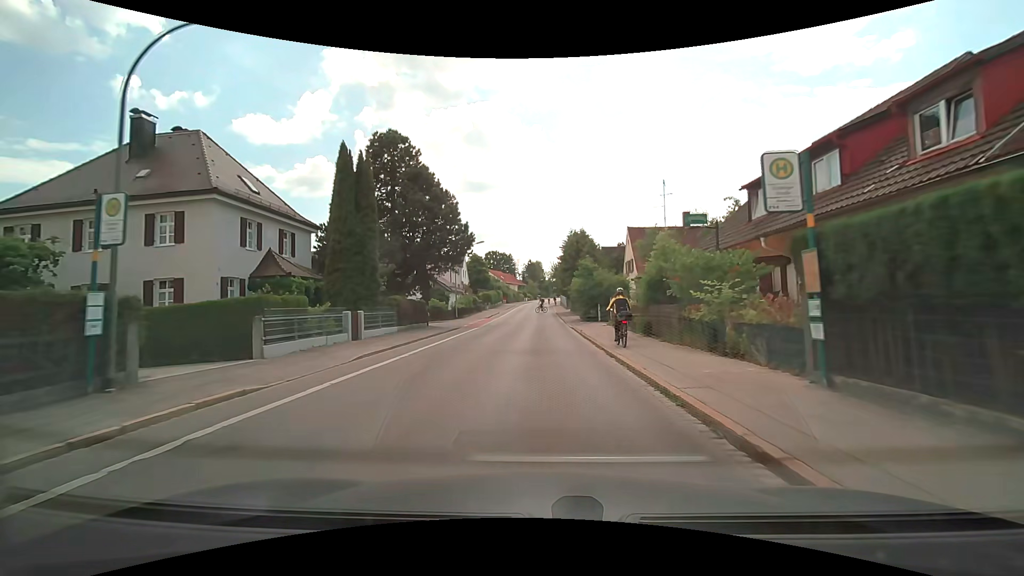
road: tertiary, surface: asphalt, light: Day
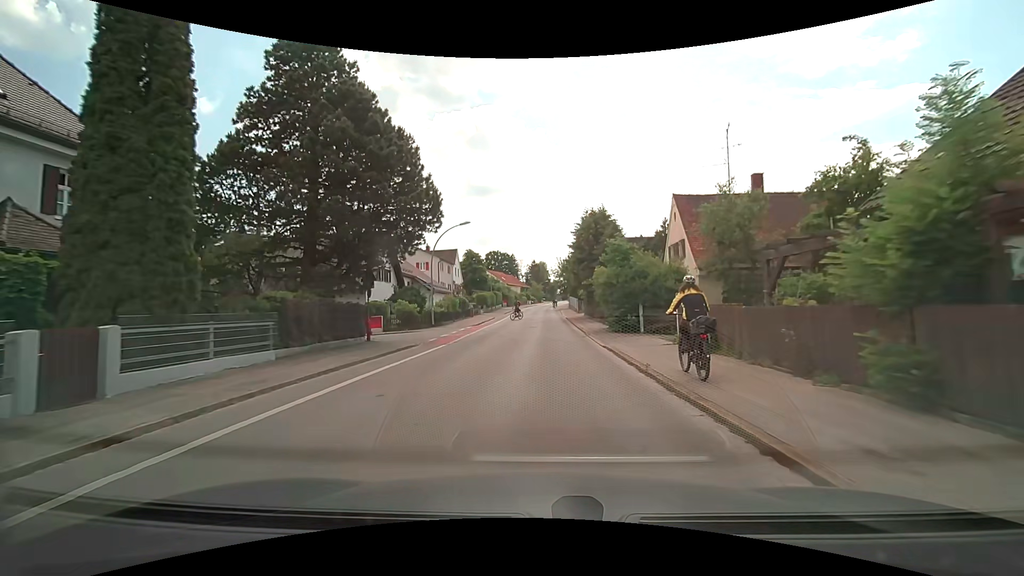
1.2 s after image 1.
(0.0, +13.5) m; 0°
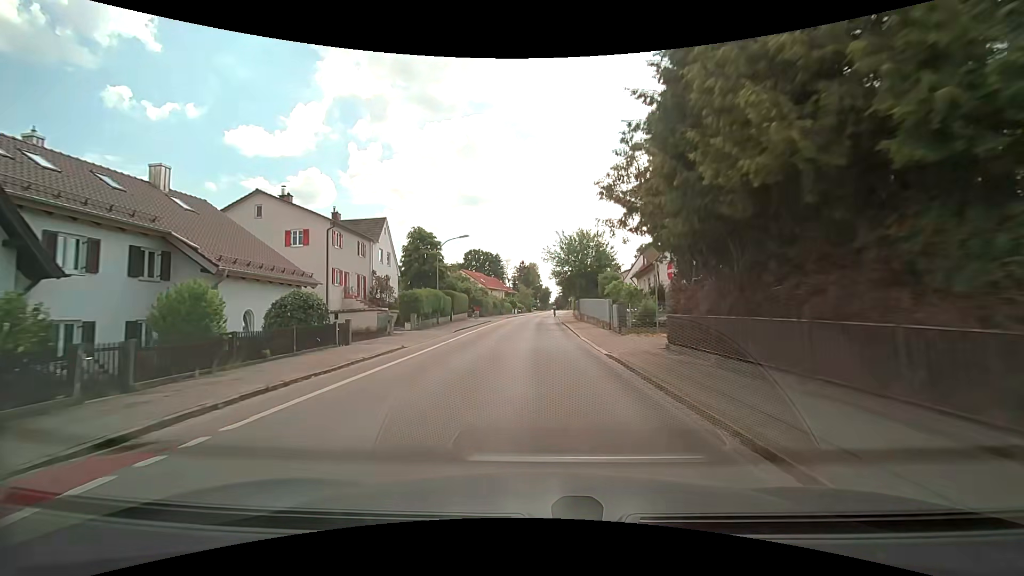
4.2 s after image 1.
(+0.3, +34.5) m; +1°
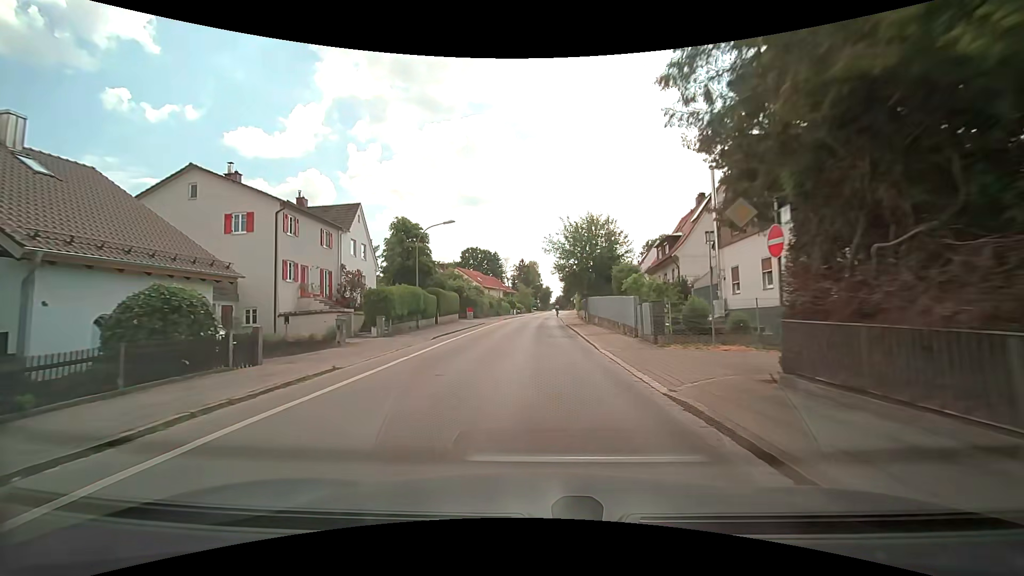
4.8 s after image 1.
(0.0, +7.0) m; -1°
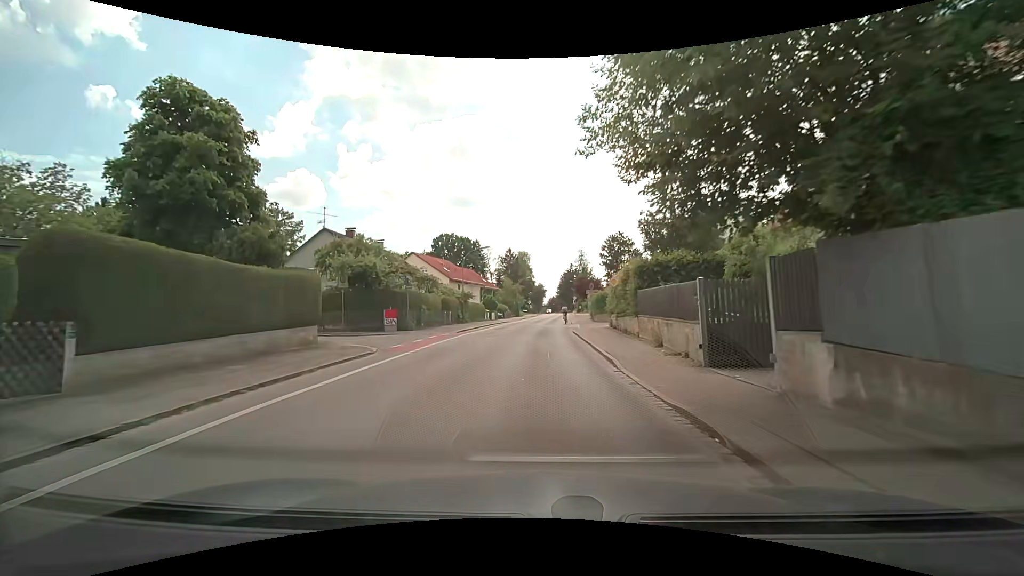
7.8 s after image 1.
(+0.2, +31.8) m; +1°
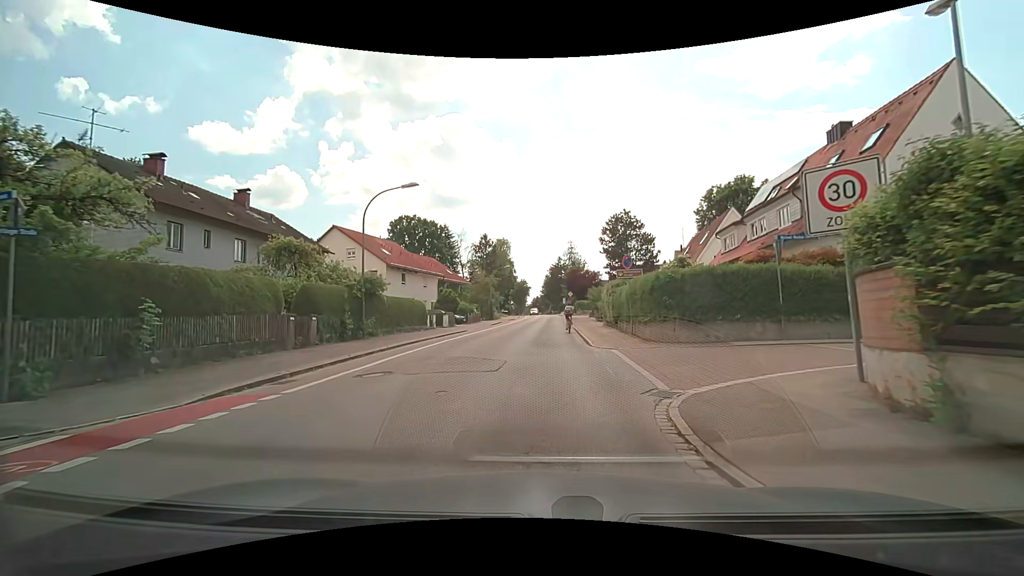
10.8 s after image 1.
(+0.4, +23.9) m; +1°
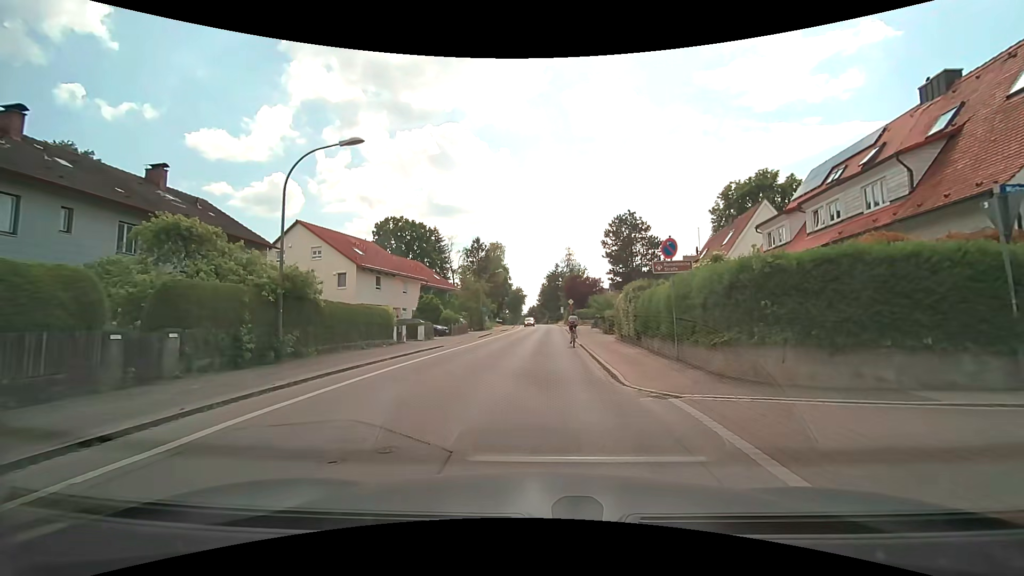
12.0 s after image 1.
(+0.1, +7.2) m; 0°
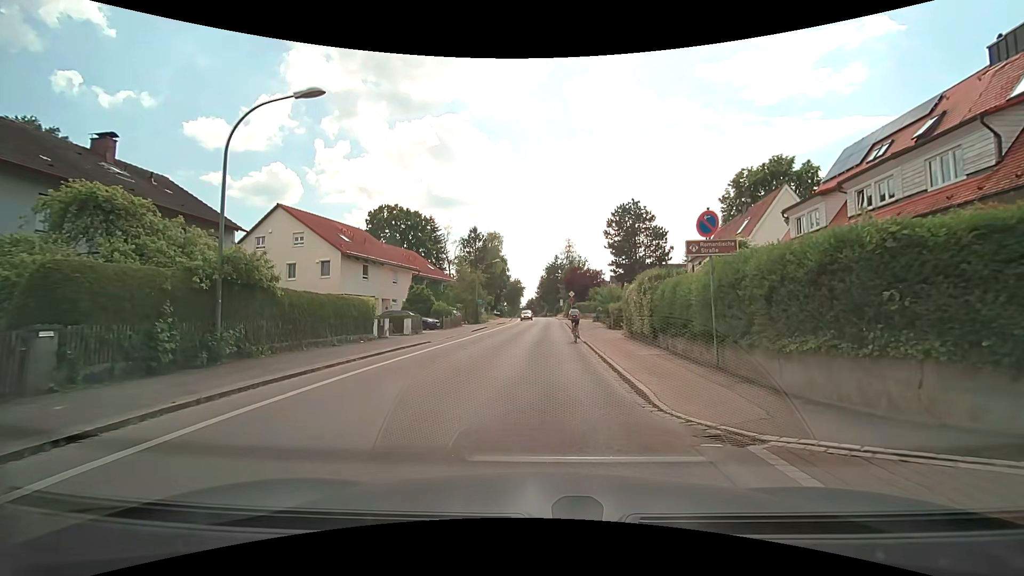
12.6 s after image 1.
(0.0, +3.1) m; +1°
(0, +10) (+1, +20) (+1, +30) (0, +40) (-1, +50) (0, +60) (+1, +70) (+1, +80) (+2, +90) (+2, +100) m
